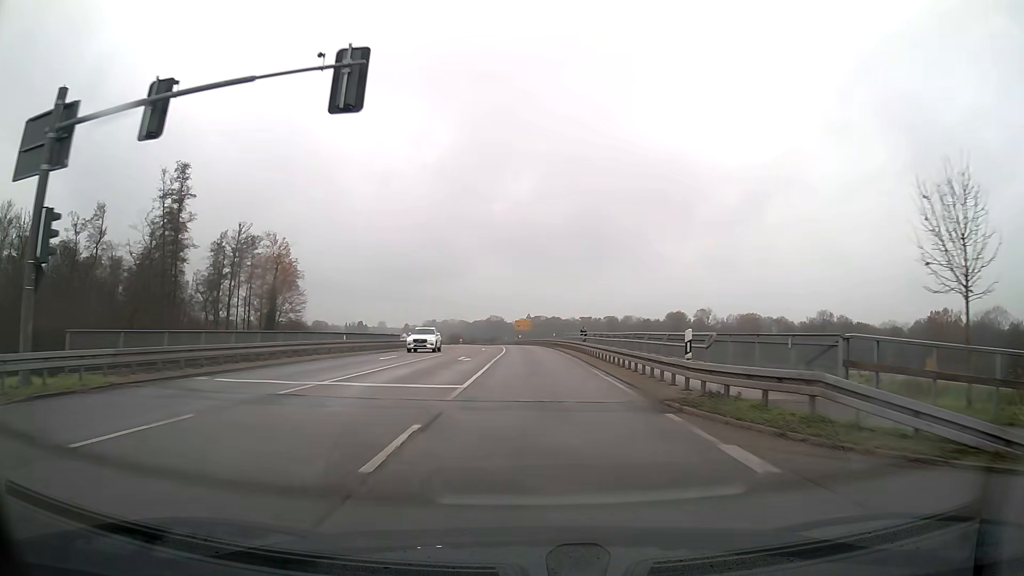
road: secondary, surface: asphalt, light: Day
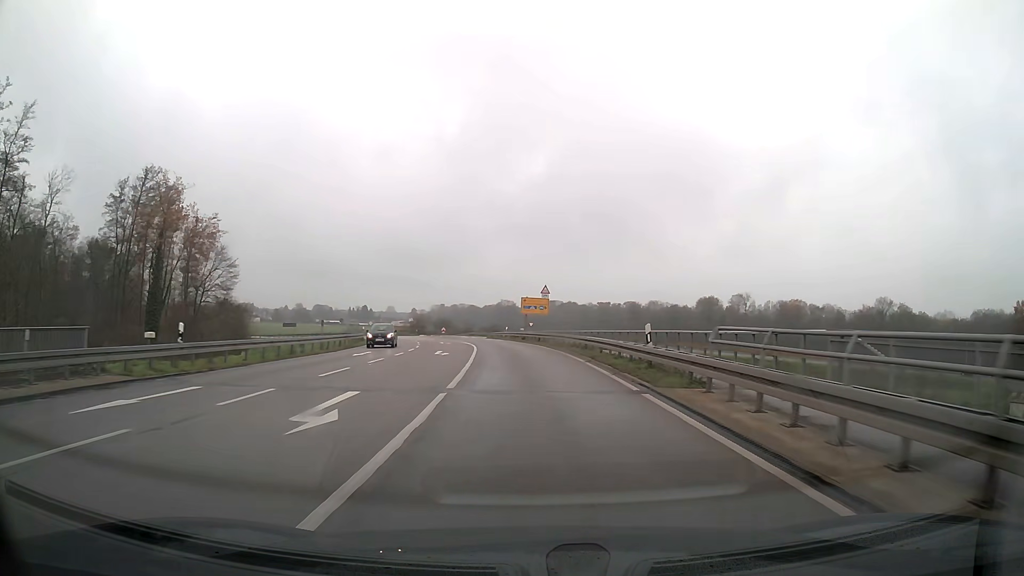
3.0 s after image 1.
(-0.4, +44.7) m; -1°
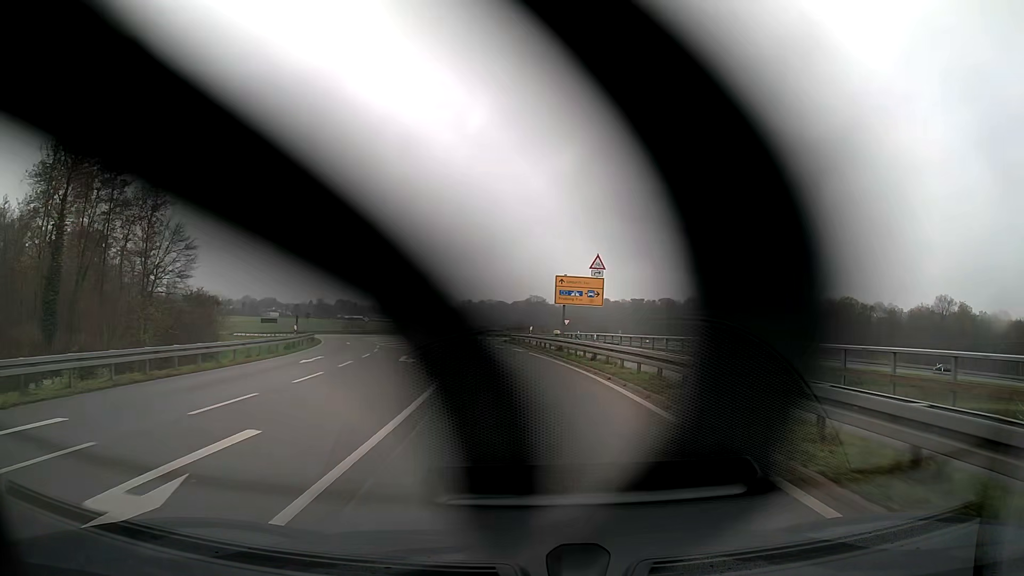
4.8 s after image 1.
(-0.5, +24.9) m; -3°
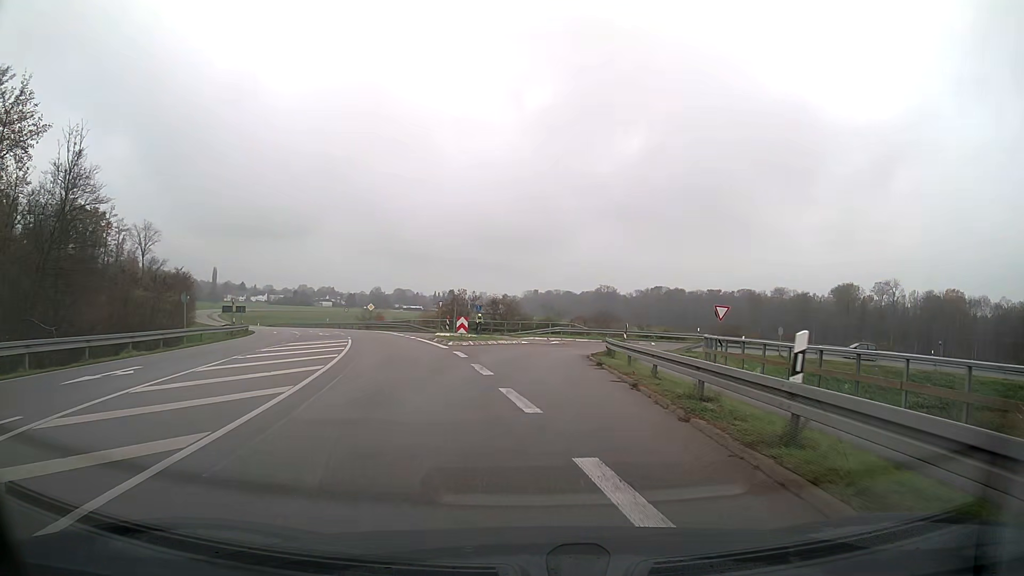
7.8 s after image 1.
(-1.8, +35.7) m; -5°
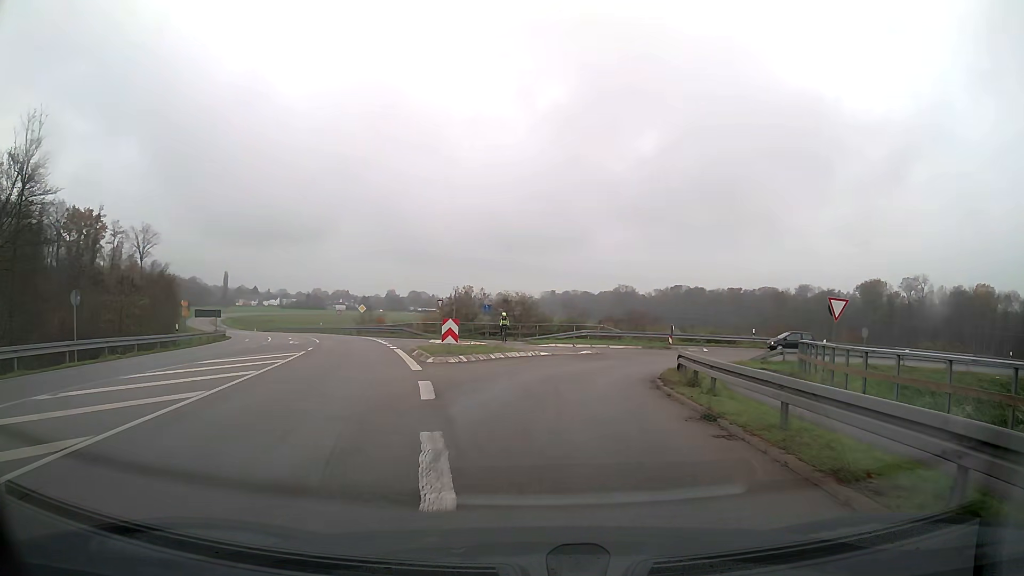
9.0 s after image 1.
(-0.1, +10.4) m; -1°
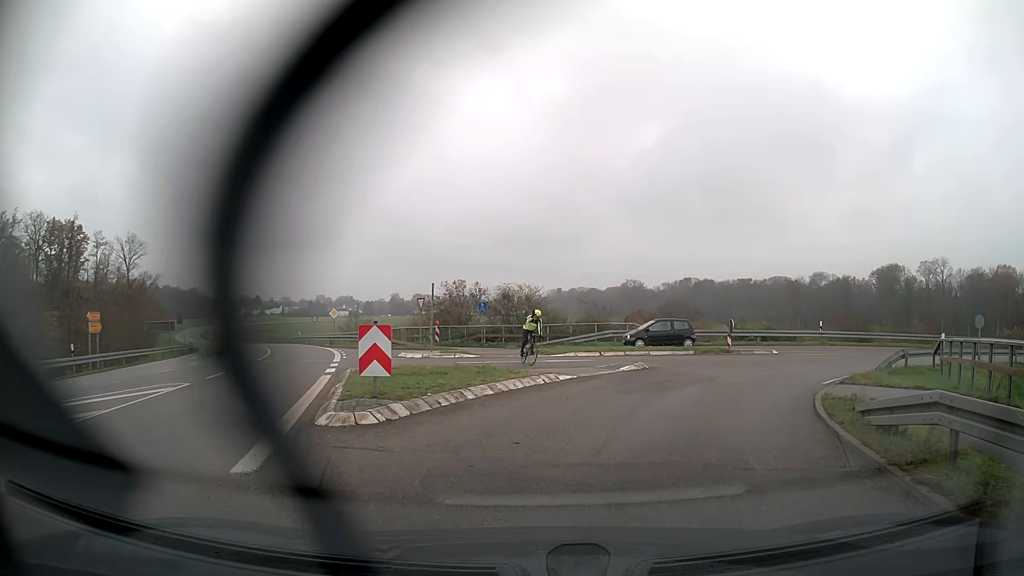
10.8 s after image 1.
(0.0, +10.3) m; 0°
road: trunk_link
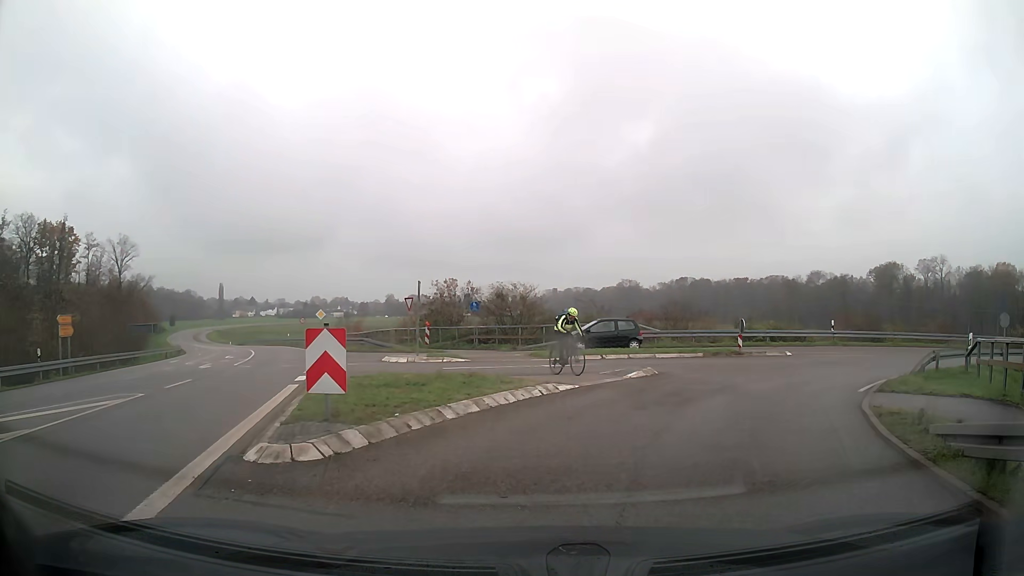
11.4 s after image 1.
(0.0, +2.1) m; +1°
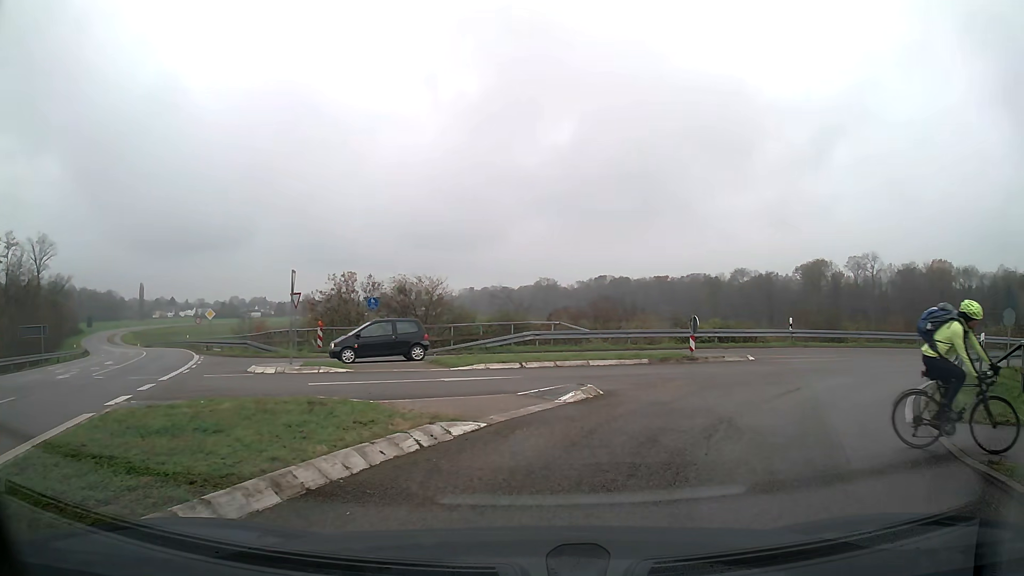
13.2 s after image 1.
(+0.3, +5.2) m; +9°
